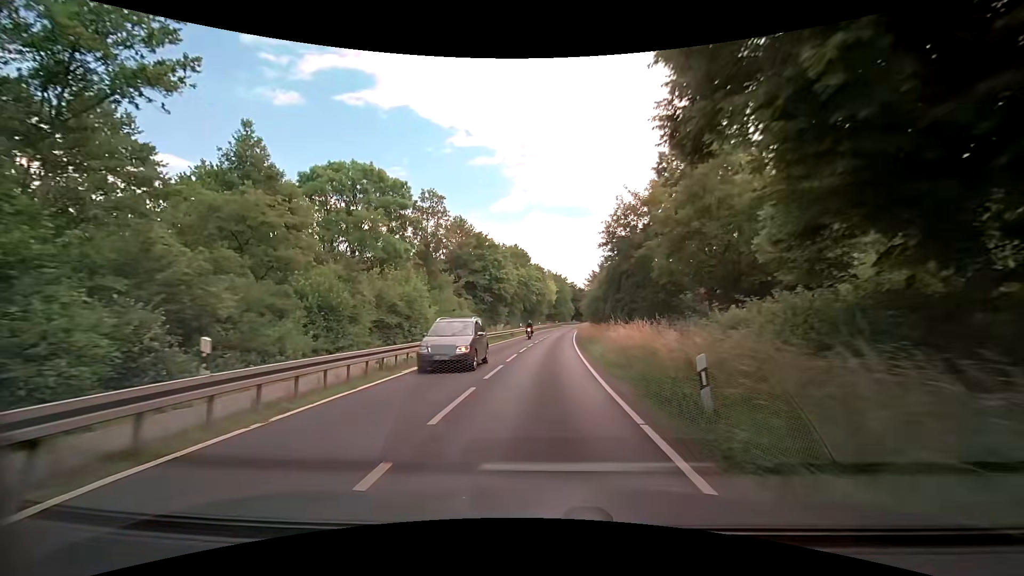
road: secondary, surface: asphalt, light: Day
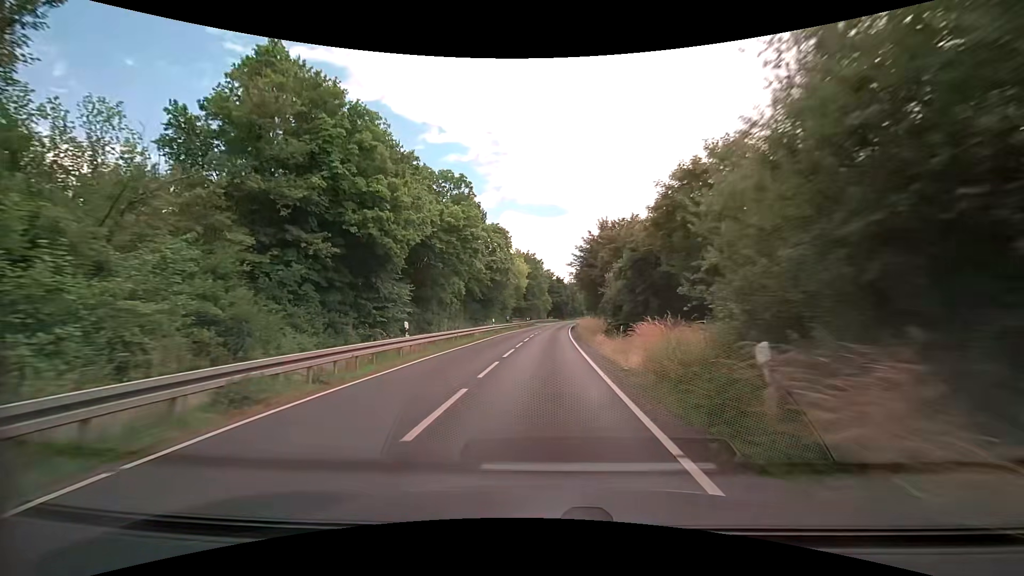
(+1.9, +43.5) m; +4°
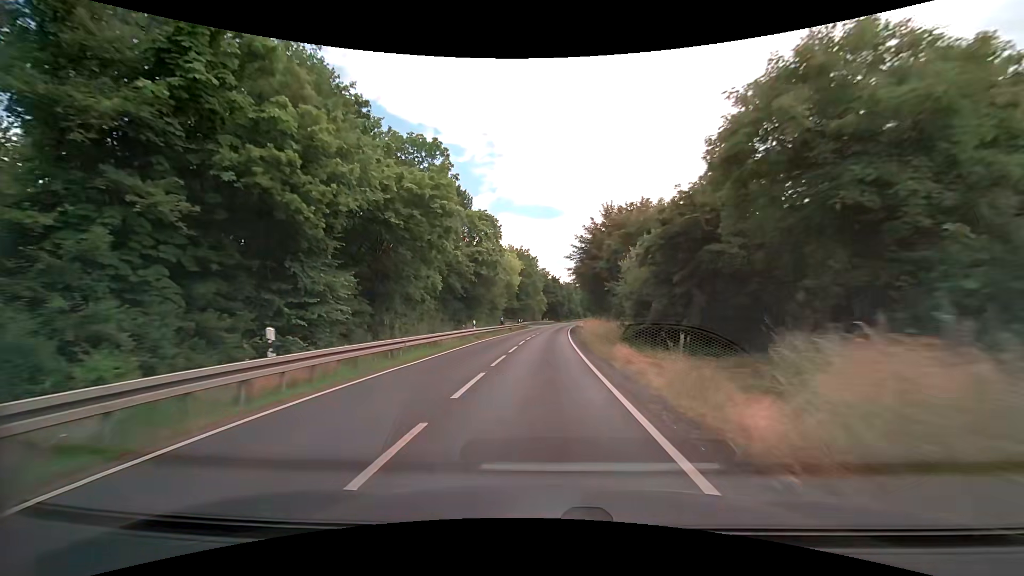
(0.0, +9.0) m; +1°
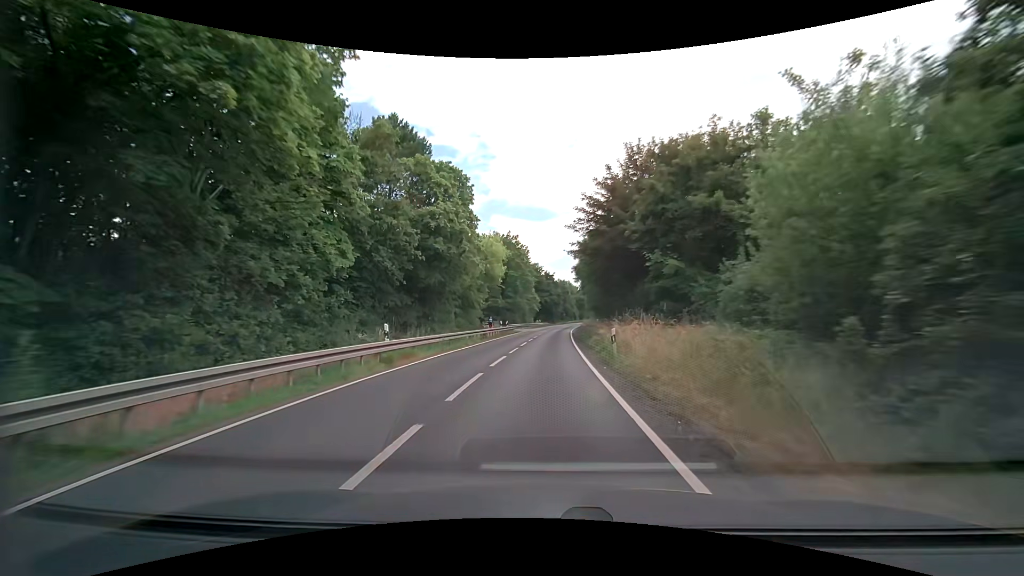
(+0.2, +18.3) m; +1°
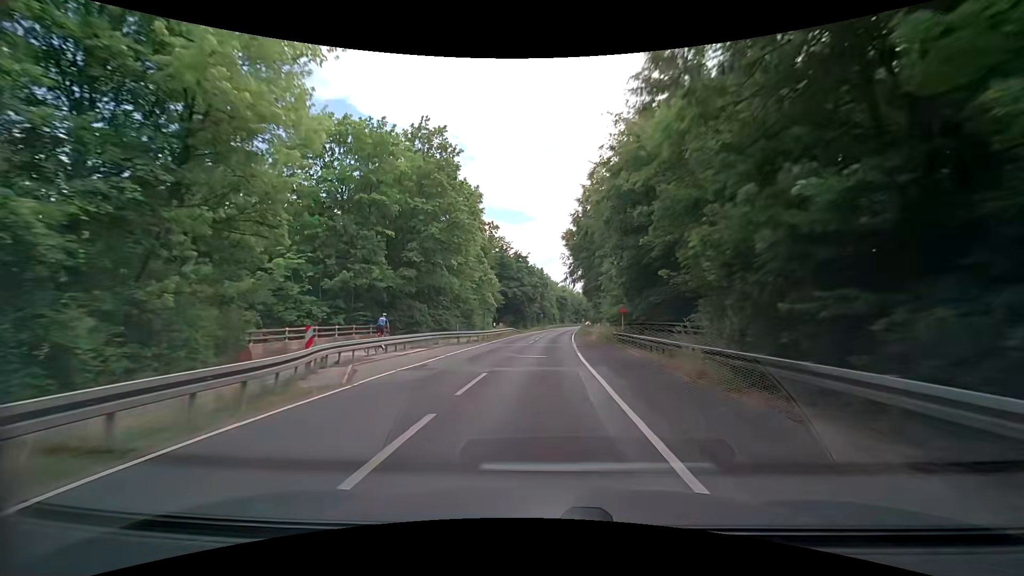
(+0.9, +47.2) m; +3°
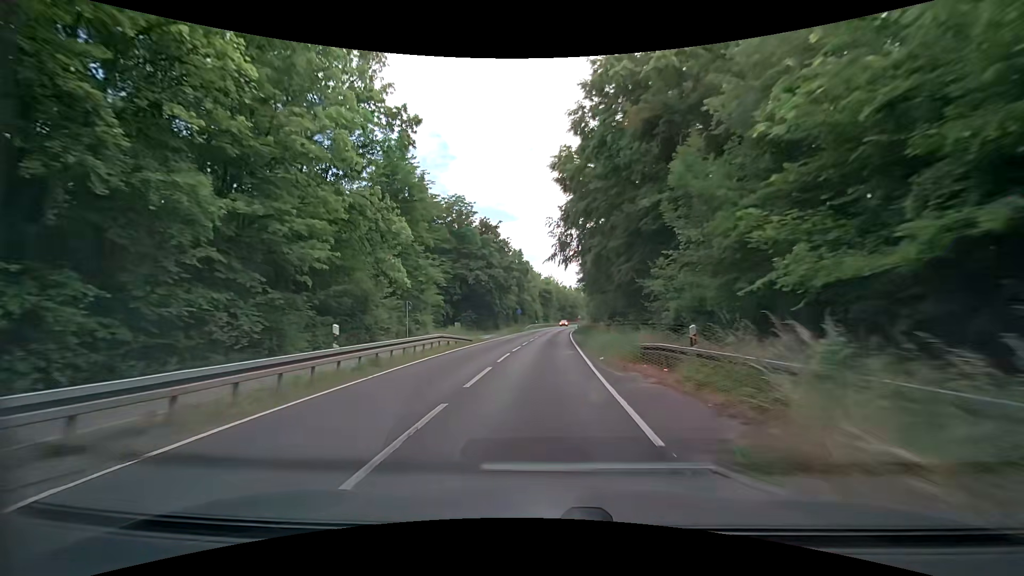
(+0.3, +29.1) m; +2°
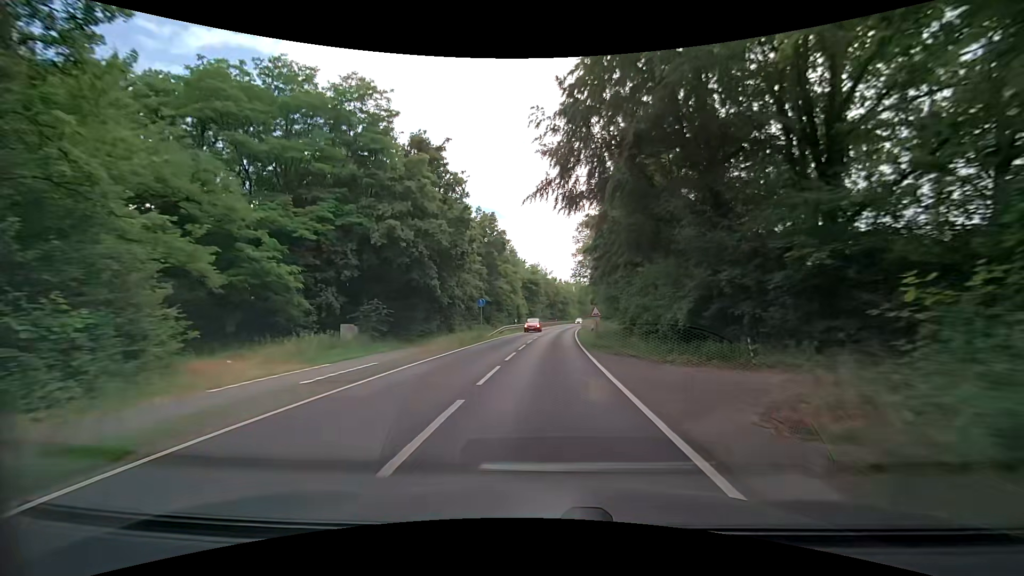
(+0.3, +29.7) m; +1°
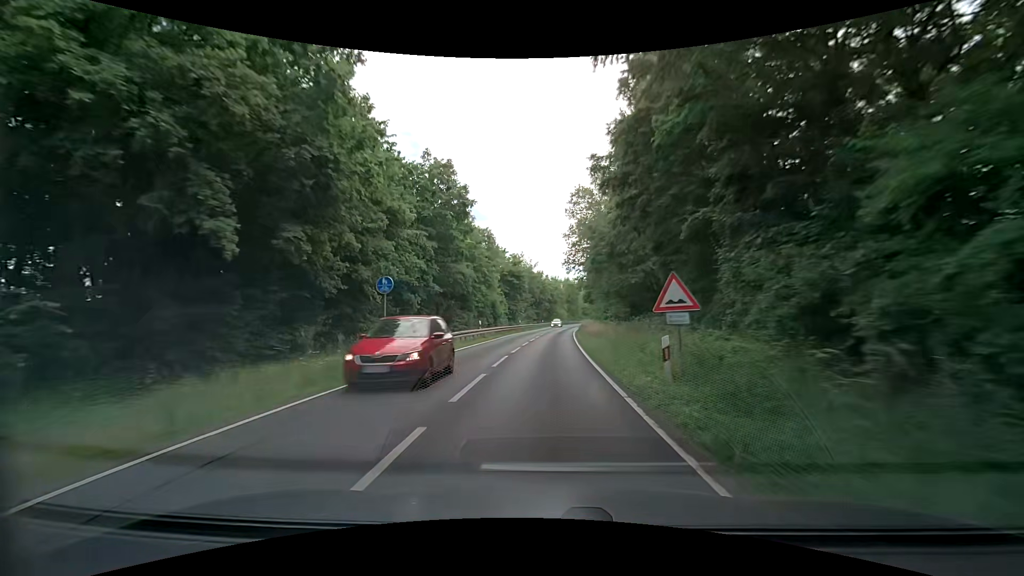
(+0.5, +20.3) m; +2°
(0, +10) (0, +20) (0, +30) (+1, +40) (+1, +50) (+2, +60) (+2, +70) (+3, +80) (+4, +90) (+5, +100) m
